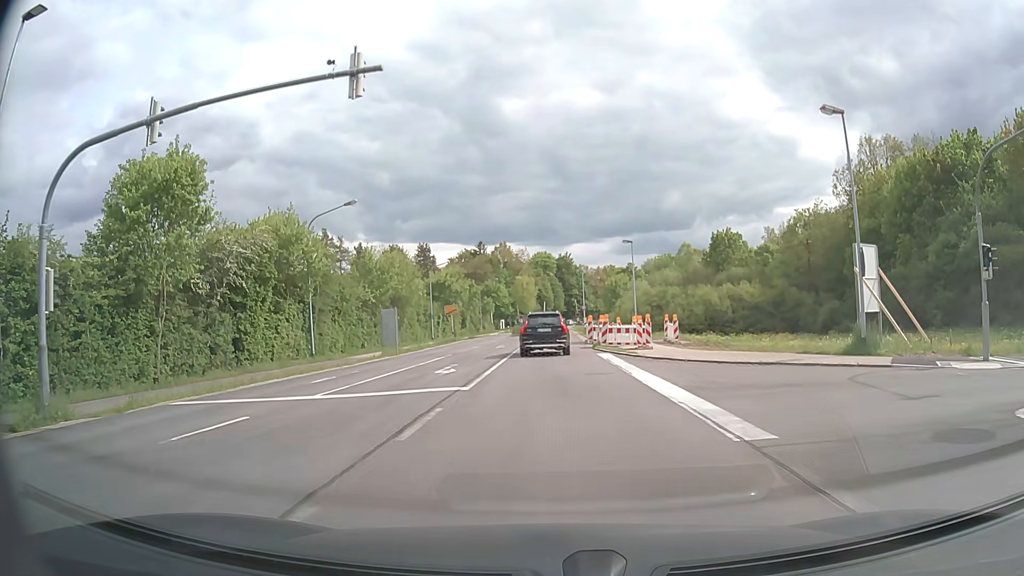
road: secondary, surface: asphalt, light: Day
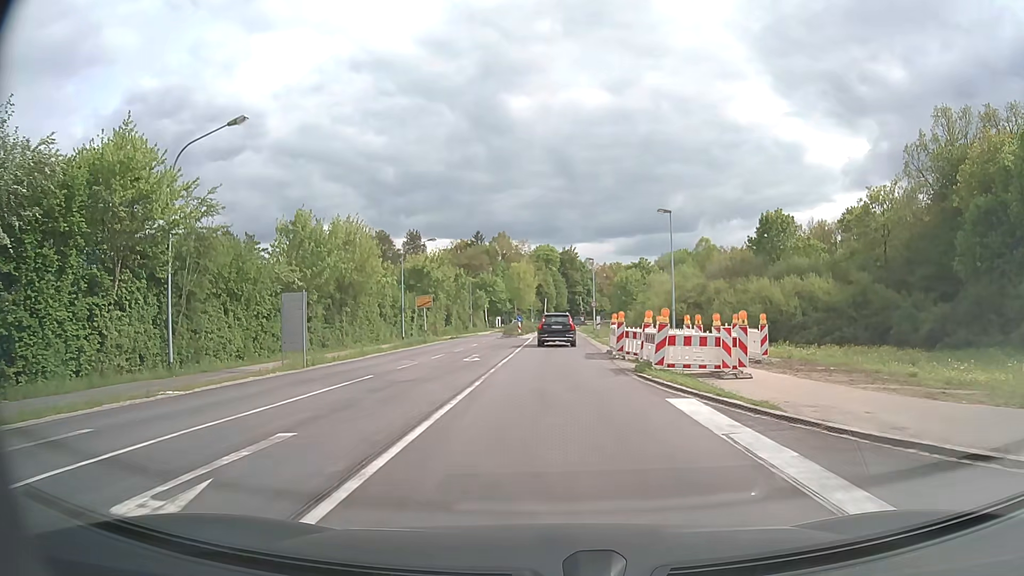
(-0.1, +16.0) m; 0°
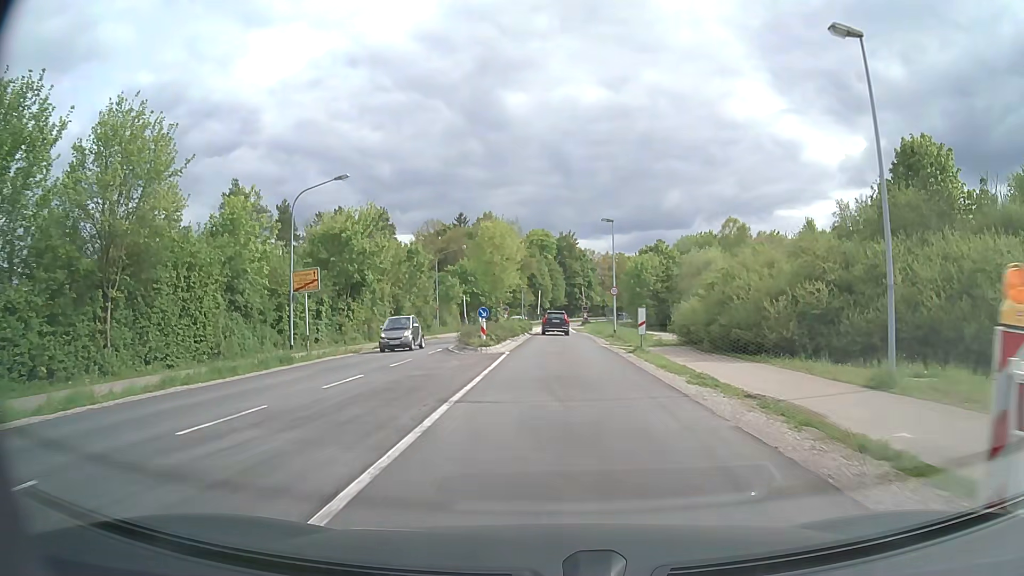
(0.0, +25.7) m; 0°
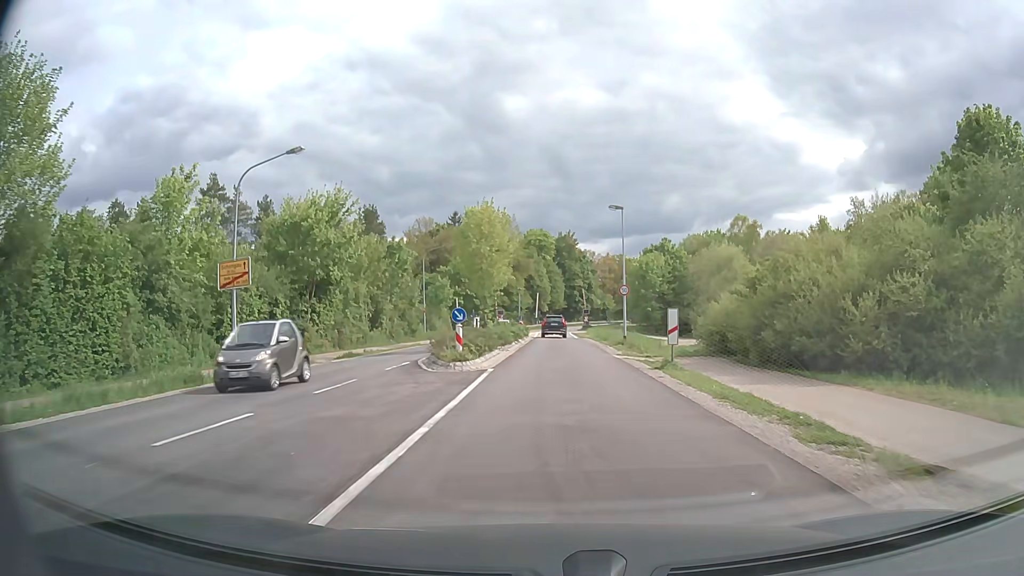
(0.0, +6.6) m; 0°
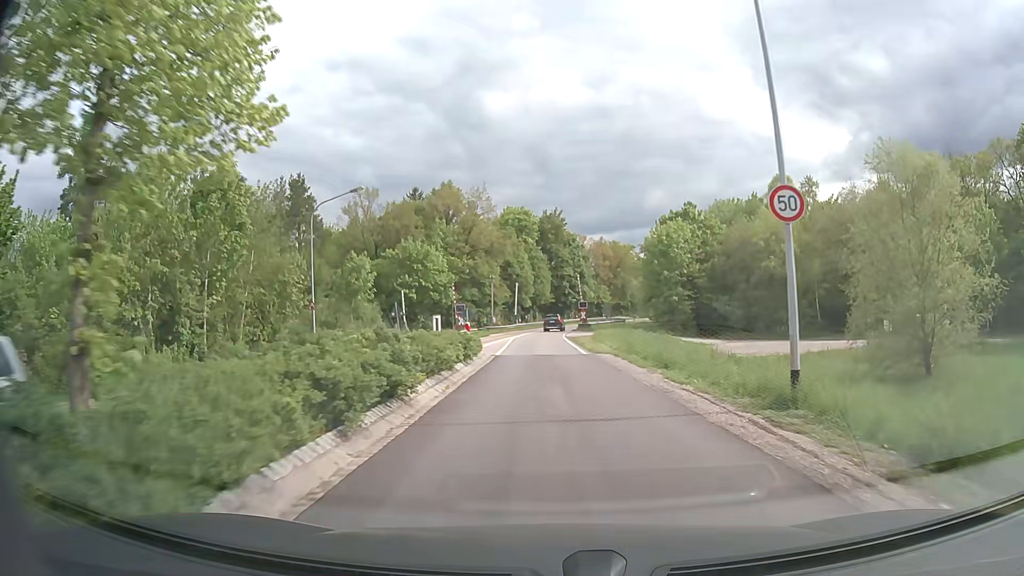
(+0.3, +27.6) m; +1°
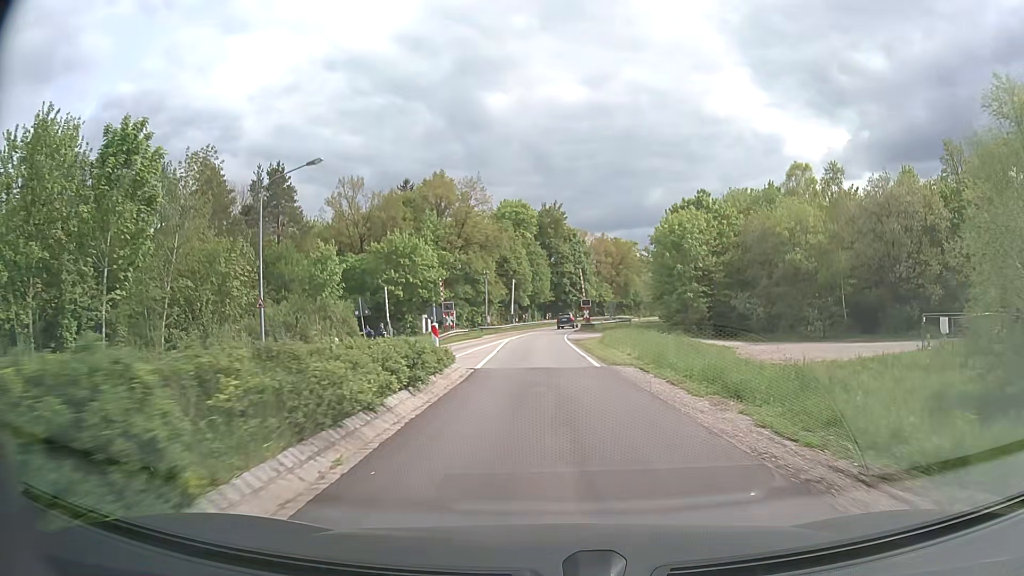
(0.0, +6.9) m; 0°
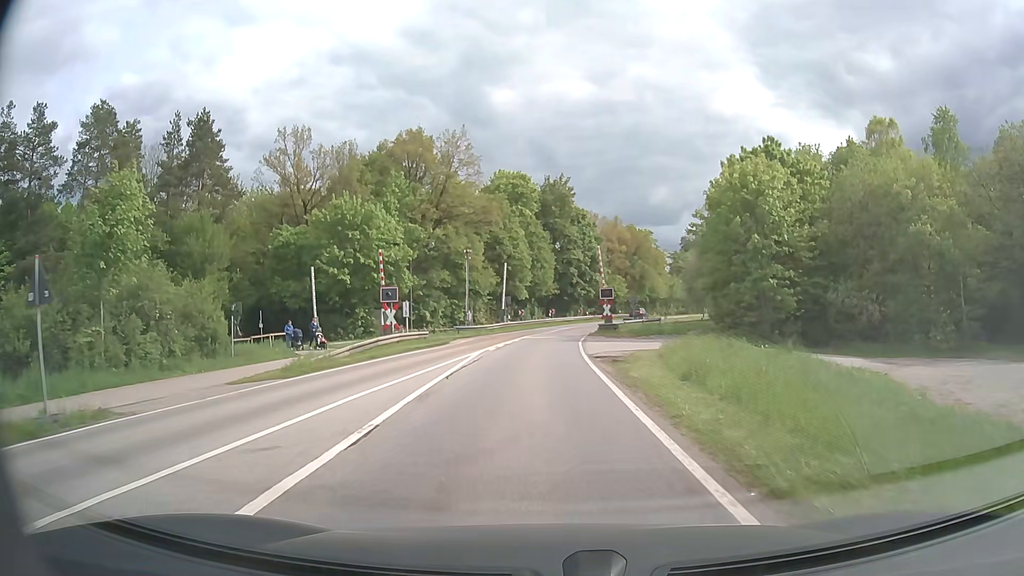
(0.0, +20.4) m; -1°
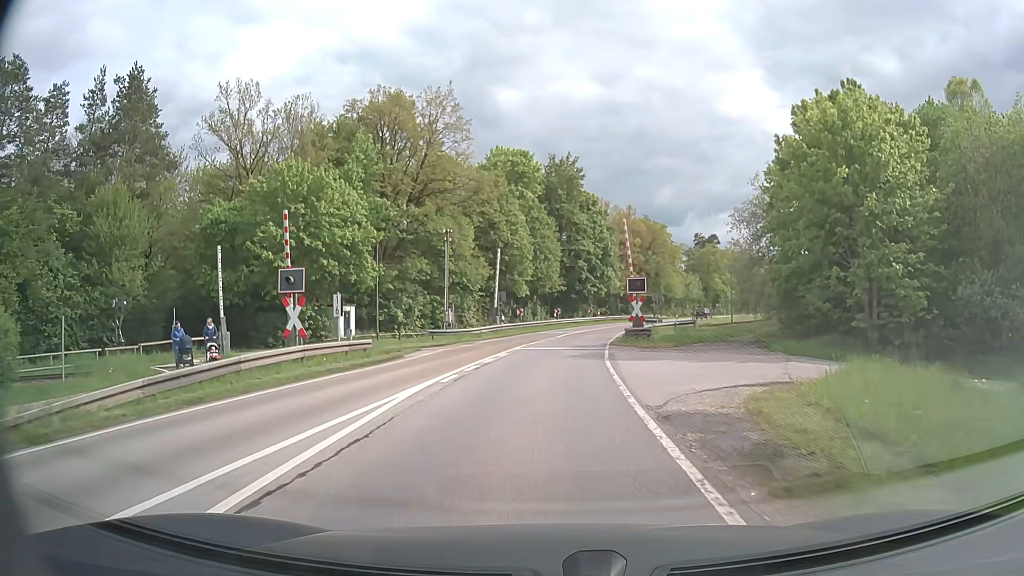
(0.0, +13.3) m; 0°
